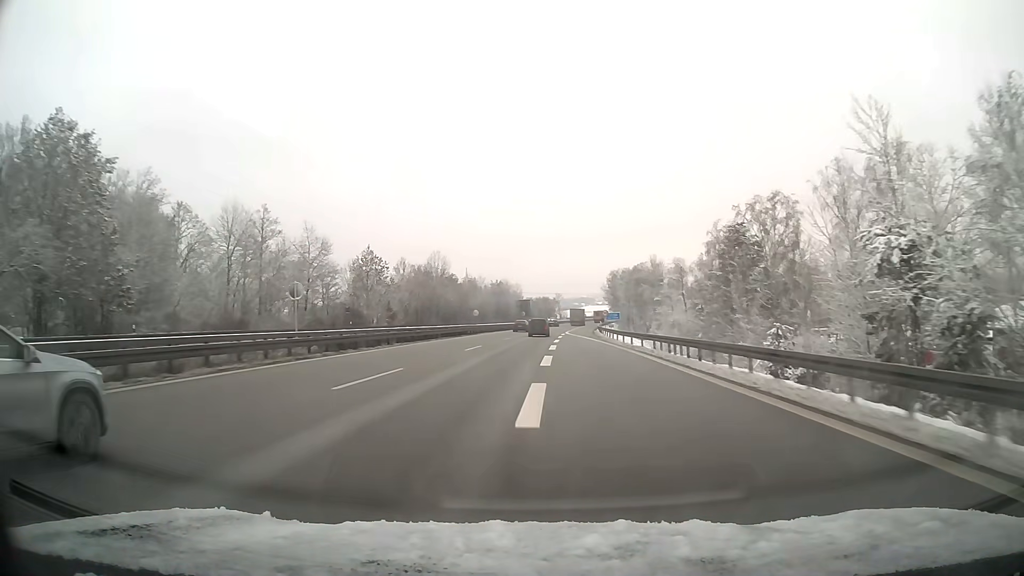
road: motorway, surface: asphalt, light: Day
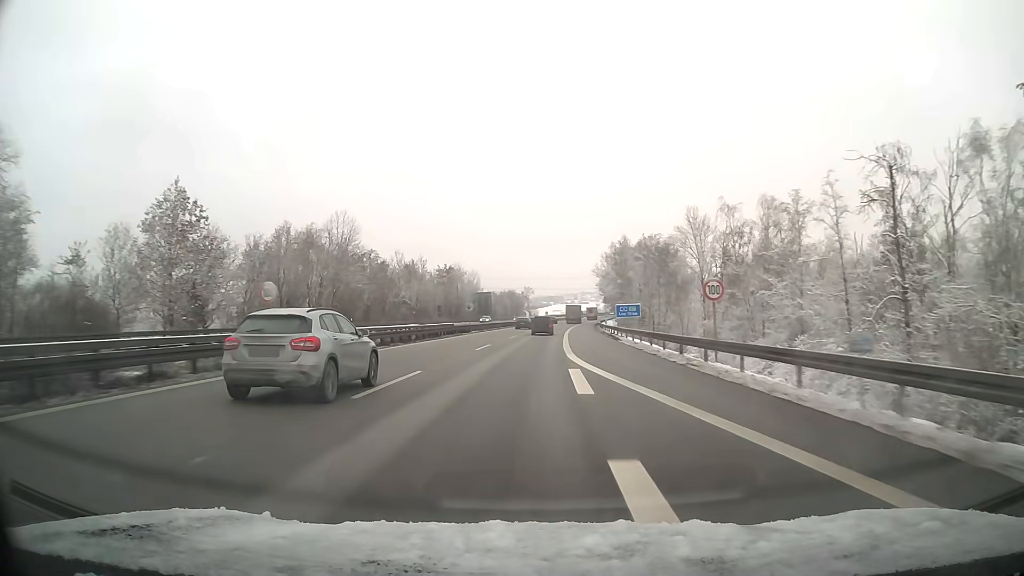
(+1.3, +56.2) m; +3°
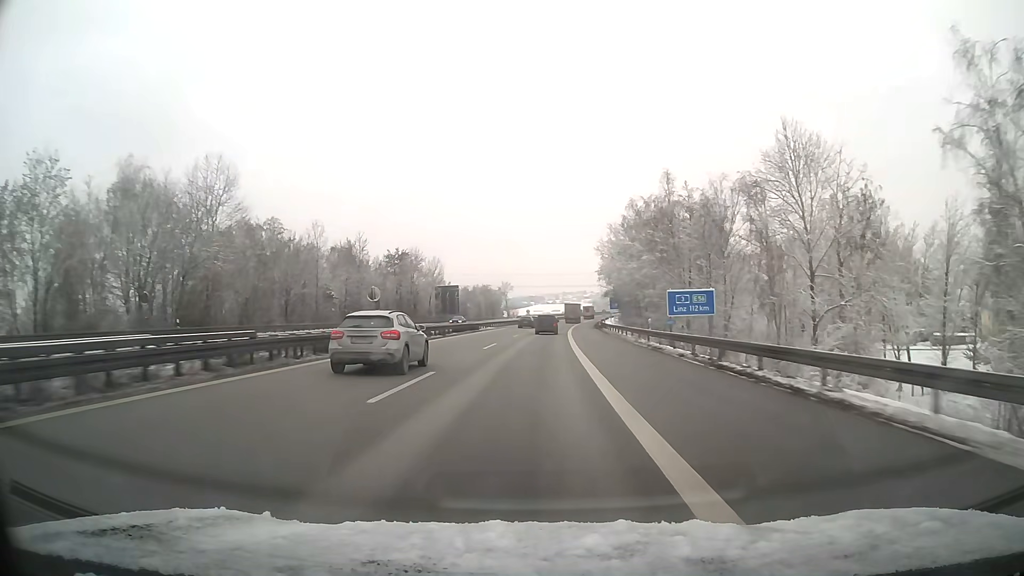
(+0.5, +36.8) m; +2°
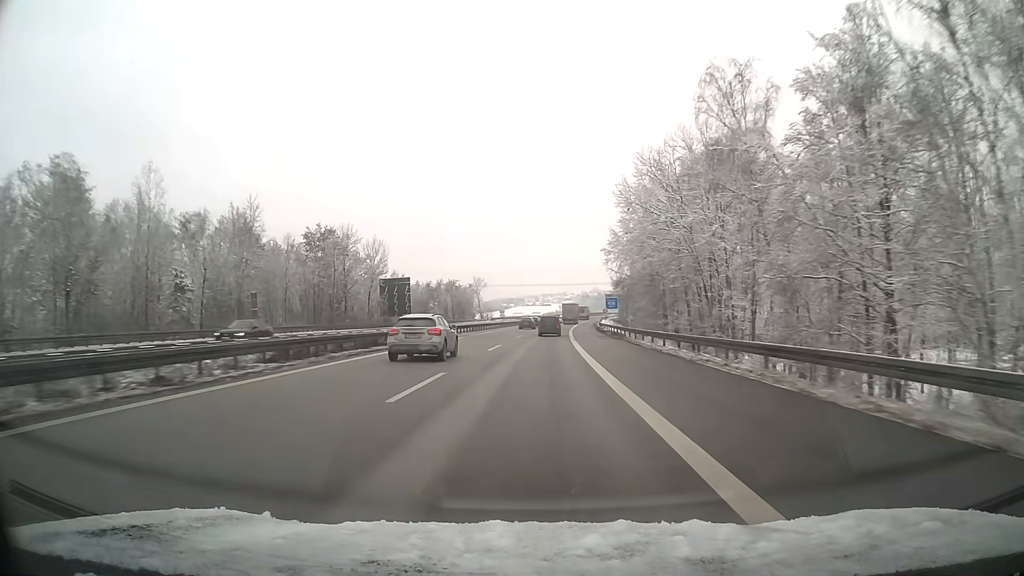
(+0.5, +36.0) m; +2°
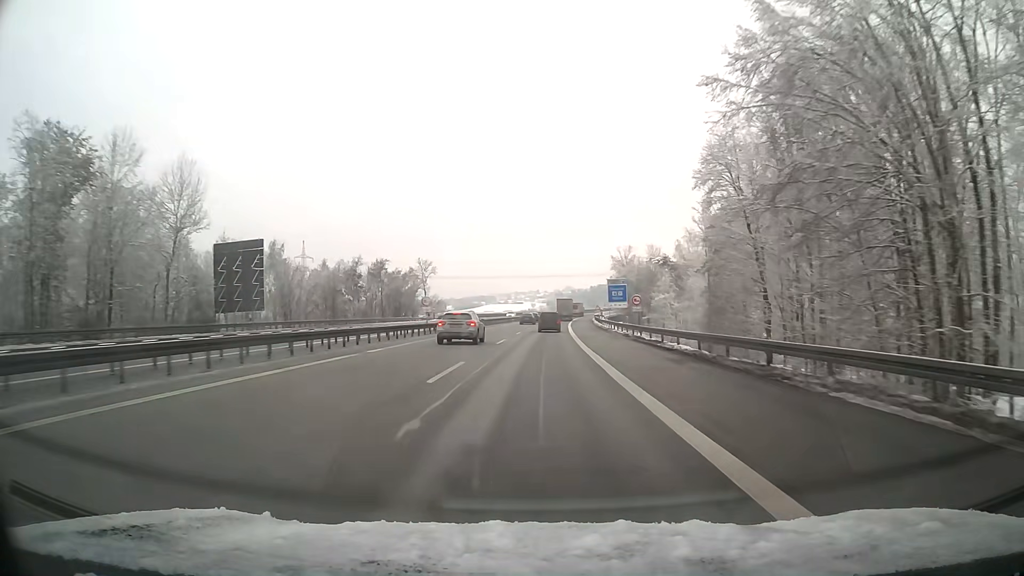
(+1.1, +51.6) m; +3°
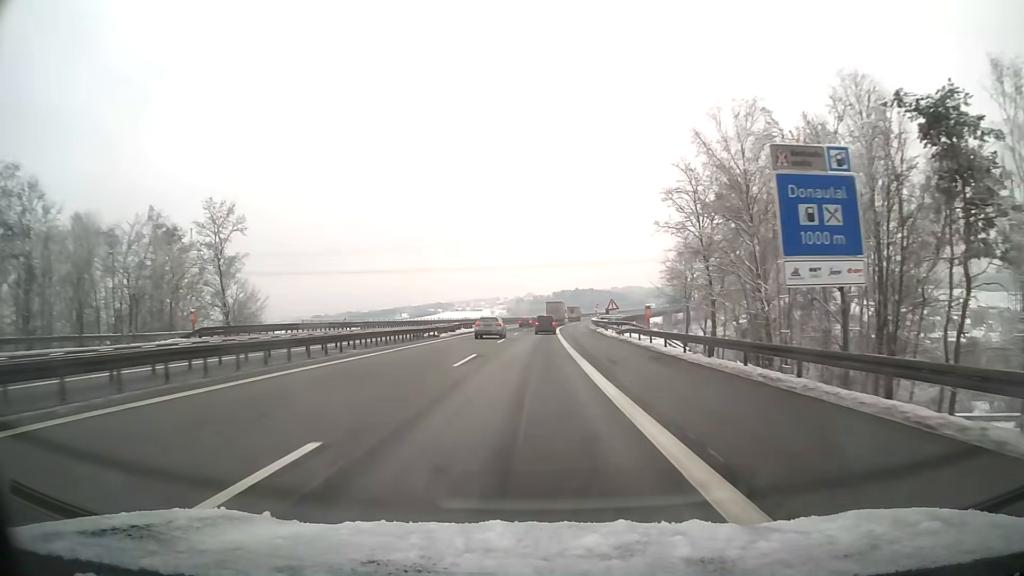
(+2.4, +79.7) m; +3°
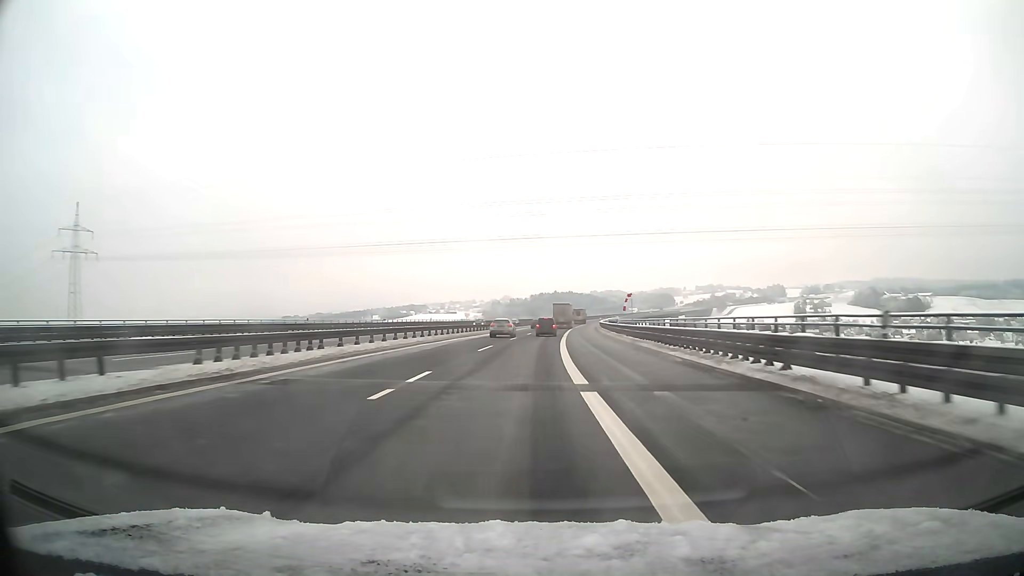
(+1.0, +62.5) m; +2°
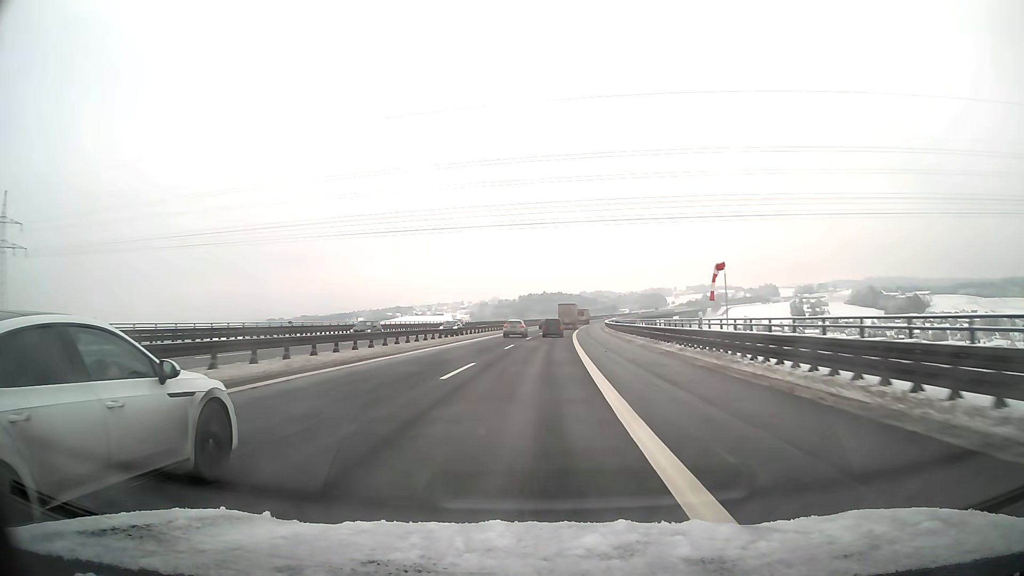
(+0.3, +31.3) m; +1°
(0, +10) (0, +20) (0, +30) (+1, +40) (+1, +50) (+2, +60) (+2, +70) (+3, +80) (+4, +90) (+5, +100) m
